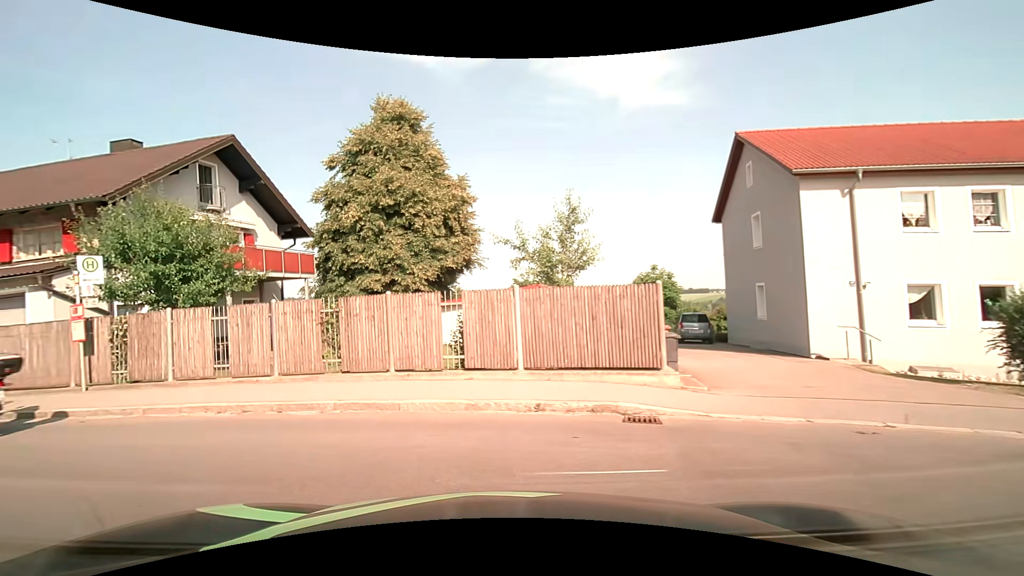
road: tertiary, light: Day
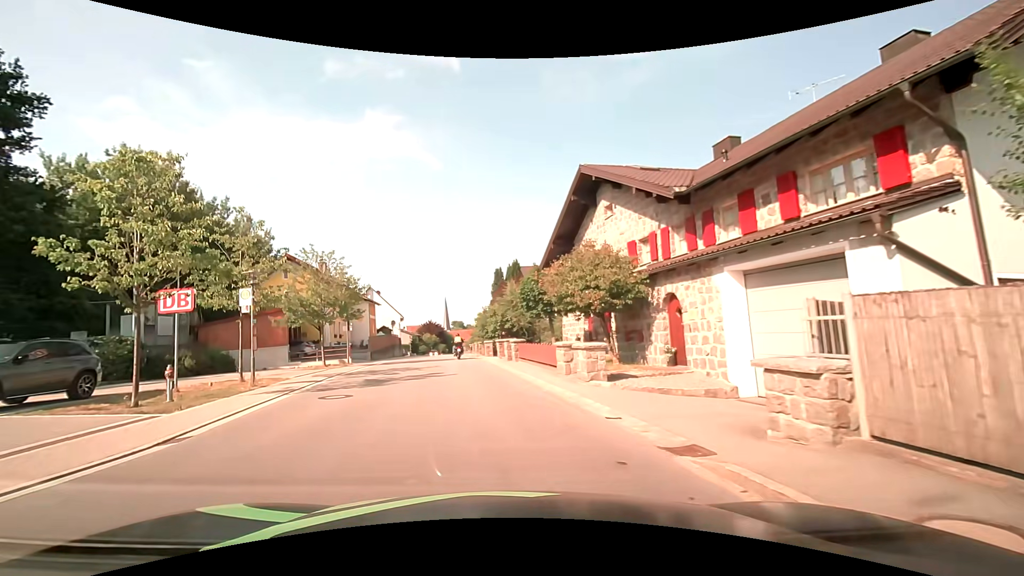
(-6.7, +8.0) m; -69°
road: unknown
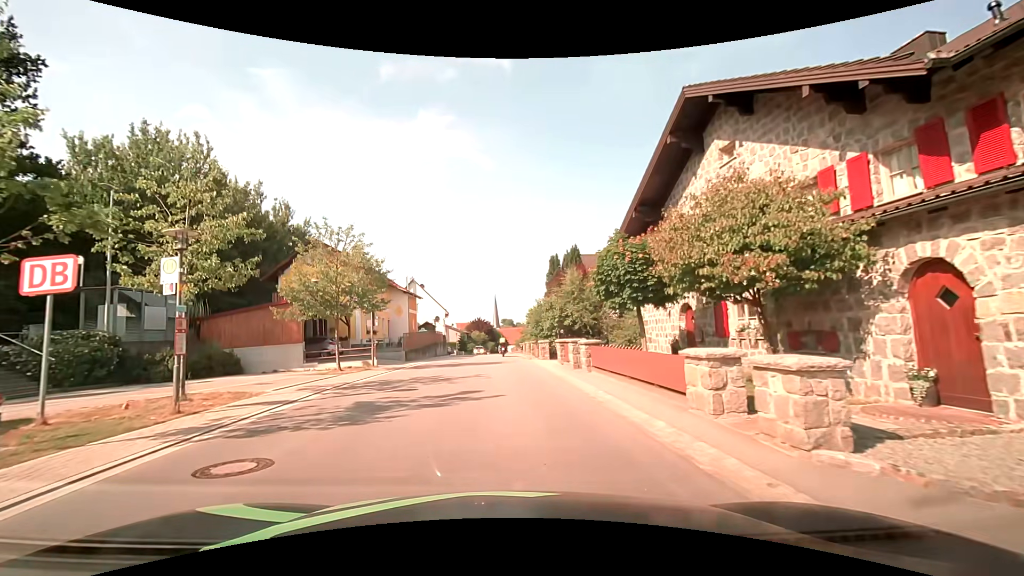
(-0.4, +7.1) m; -6°
(0, +10) (0, +20) (-1, +30) (-1, +40) (-1, +50) (-1, +60) (-2, +70) (-2, +80) (-2, +90) (-3, +100) m
